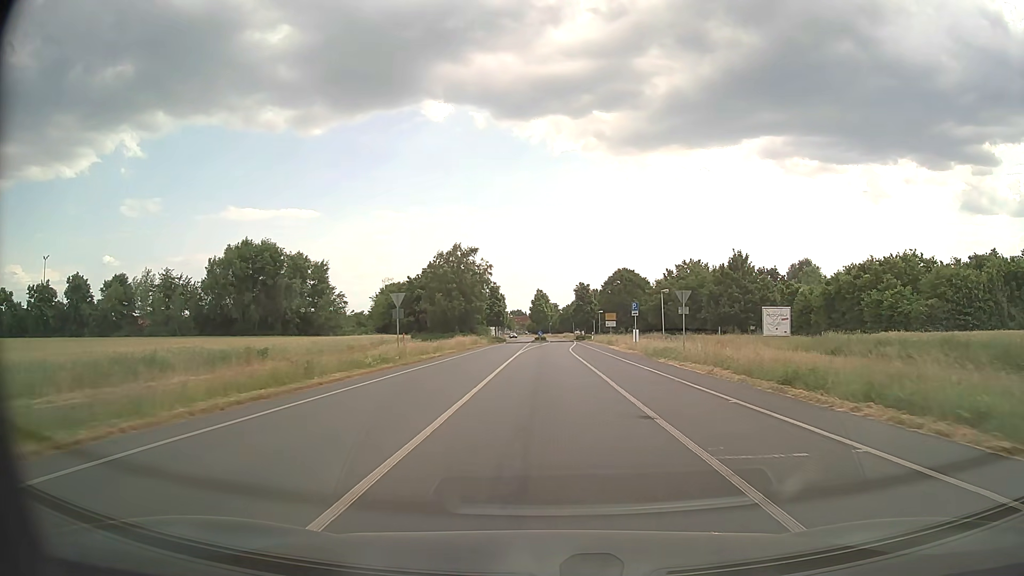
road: tertiary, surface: asphalt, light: Day
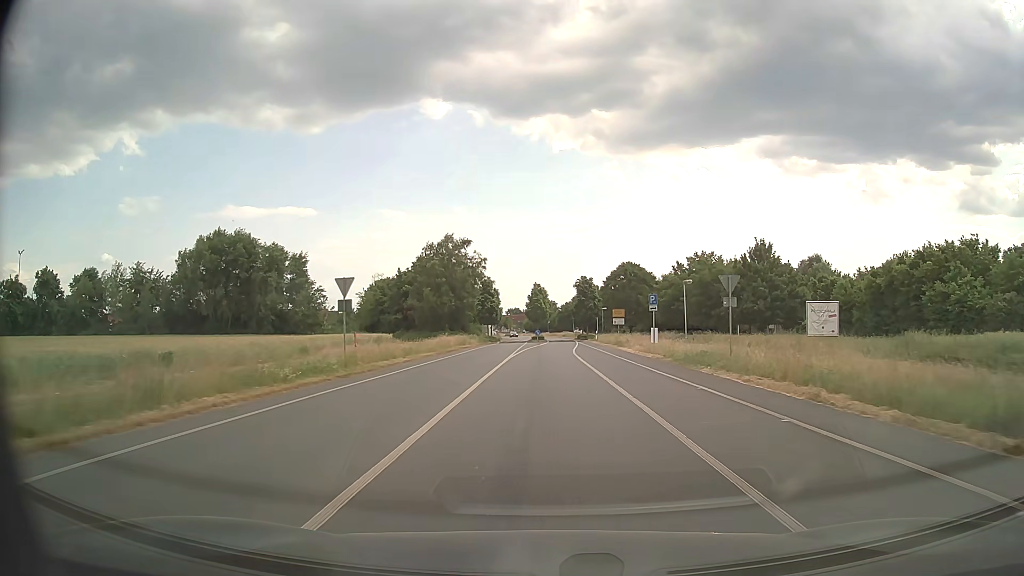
(0.0, +8.9) m; 0°
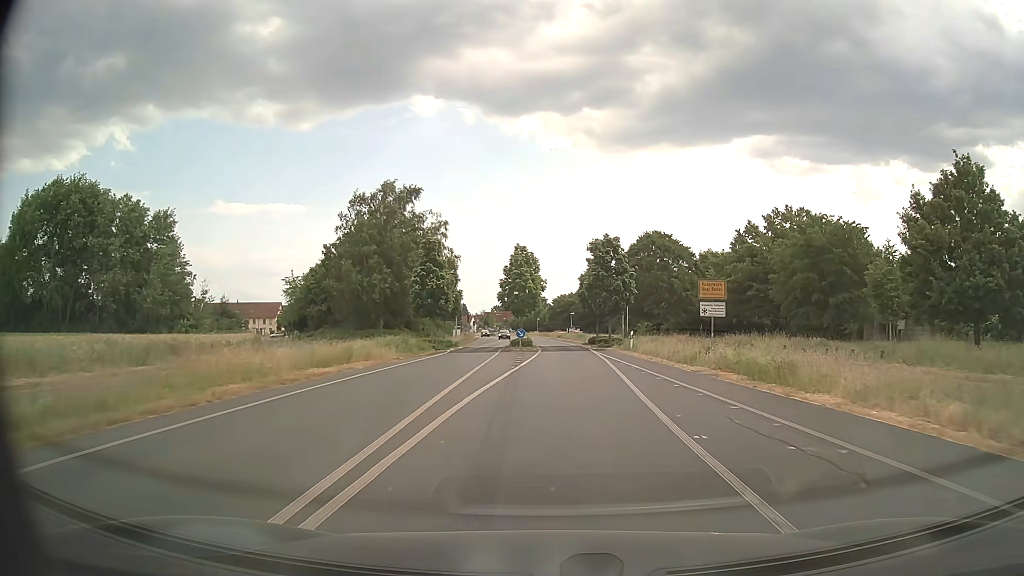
(0.0, +35.2) m; +1°
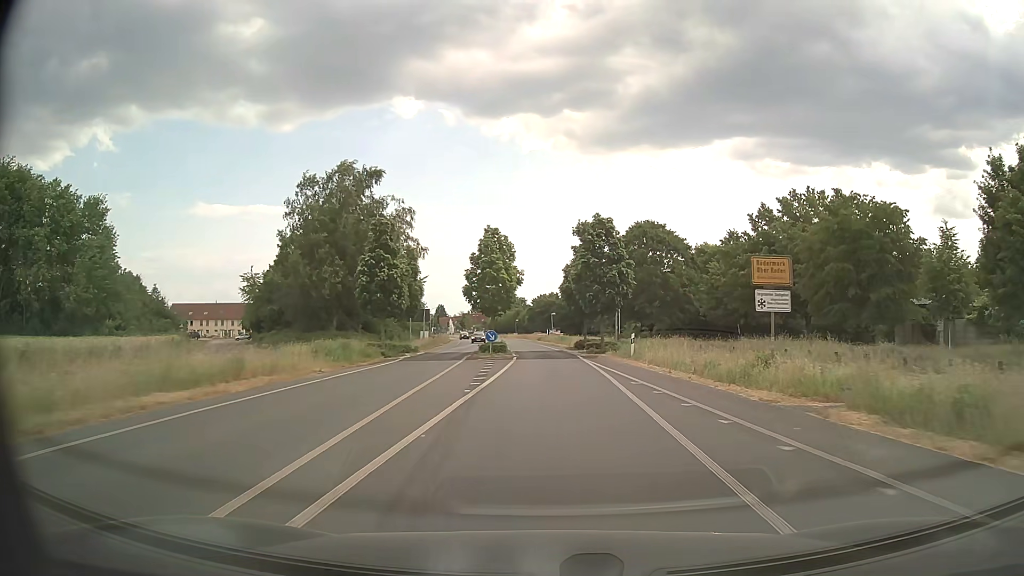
(+0.2, +8.6) m; +2°
